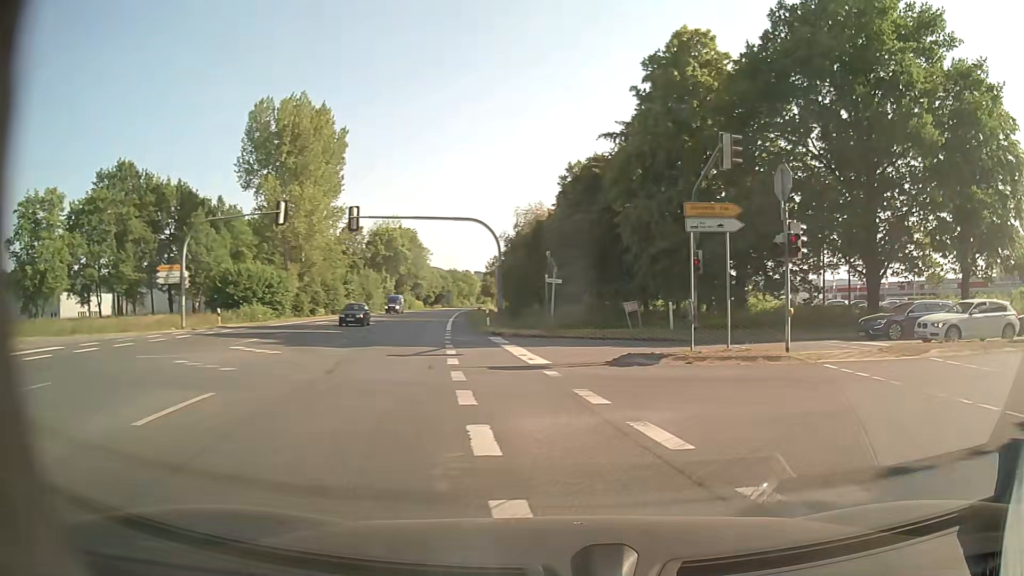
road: primary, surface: asphalt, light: Day
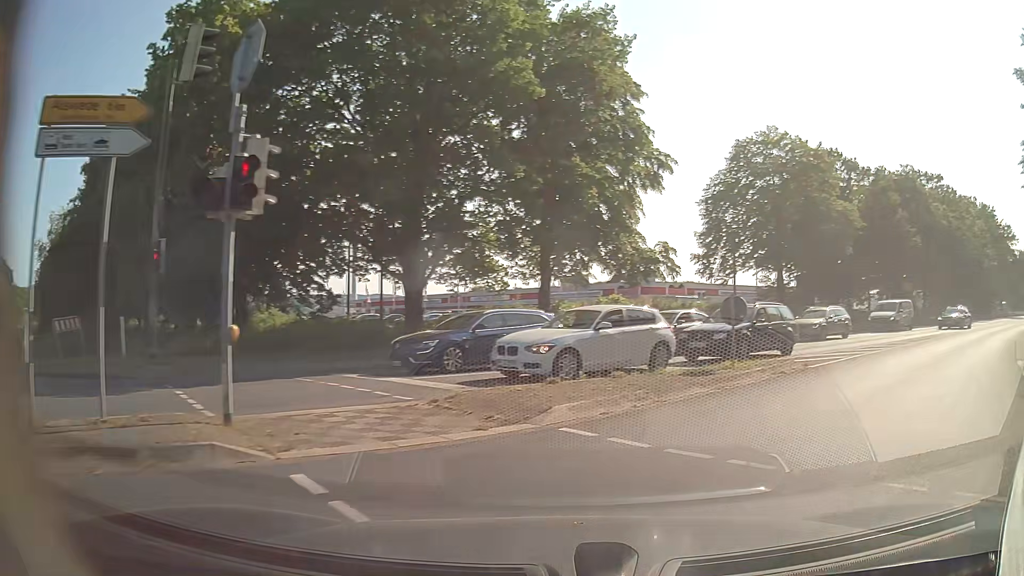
(+3.0, +8.8) m; +39°
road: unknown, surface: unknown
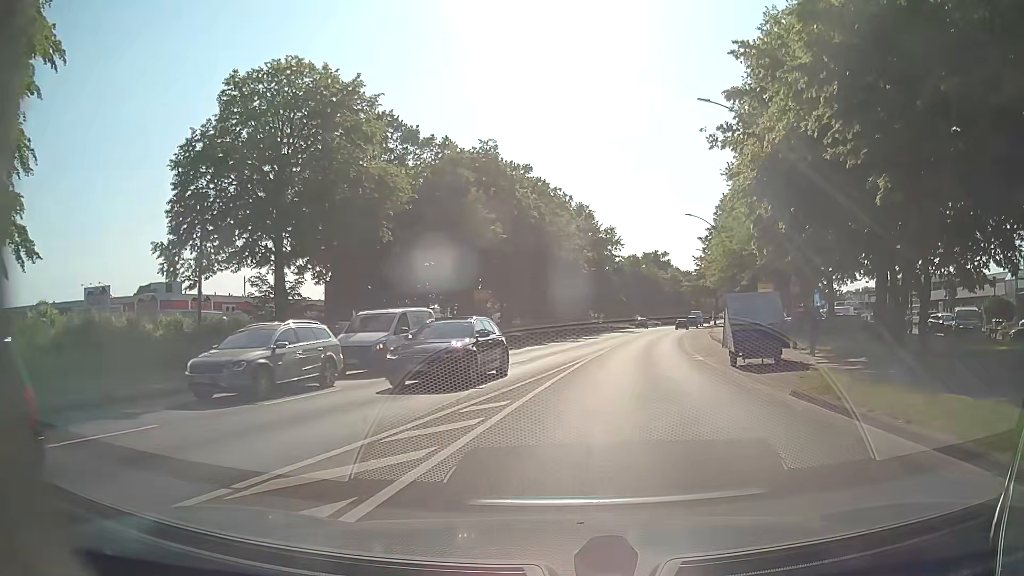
(+6.9, +14.4) m; +37°
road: tertiary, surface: asphalt
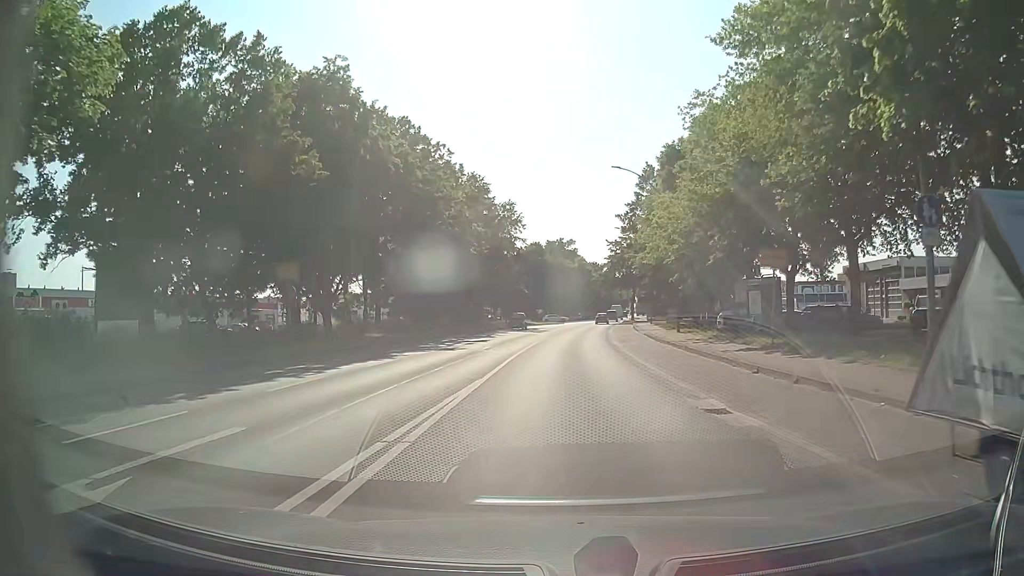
(+1.6, +16.8) m; +8°
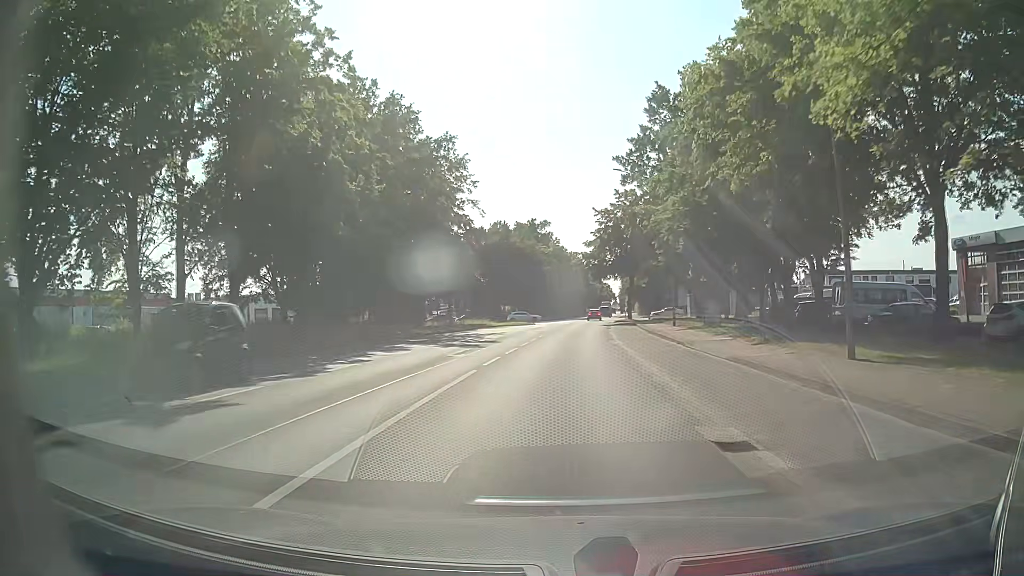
(+1.0, +27.7) m; +3°
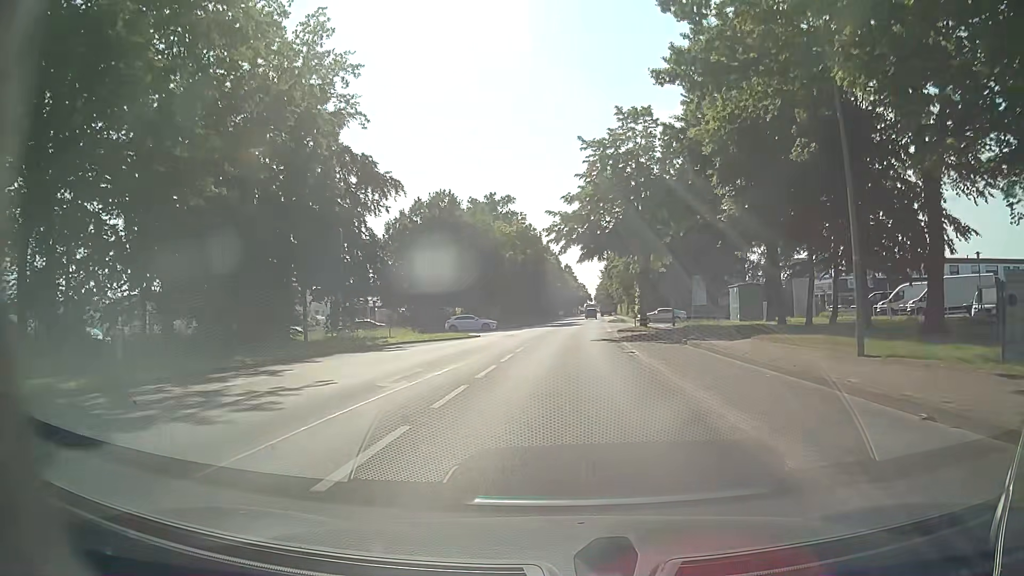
(+0.1, +30.0) m; +2°
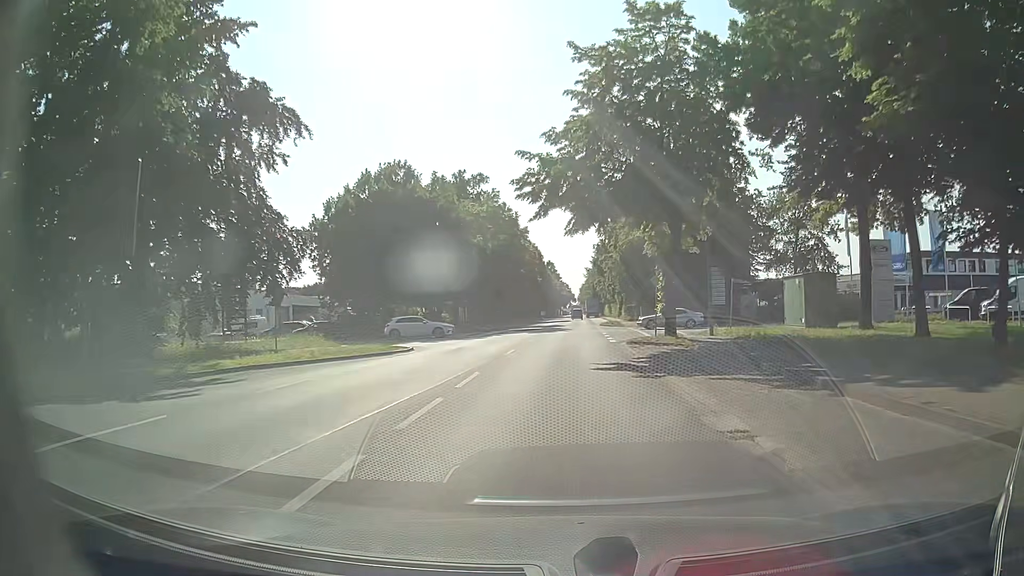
(+0.2, +15.2) m; +1°
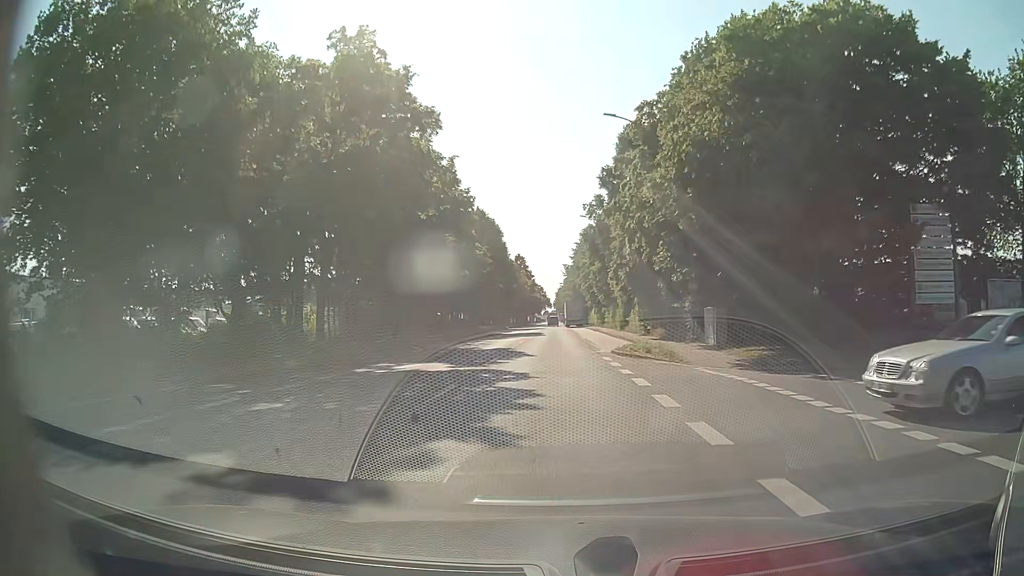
(+1.2, +38.0) m; +2°
(0, +10) (0, +20) (0, +30) (0, +40) (0, +50) (0, +60) (0, +70) (0, +80) (0, +90) (0, +100) m
